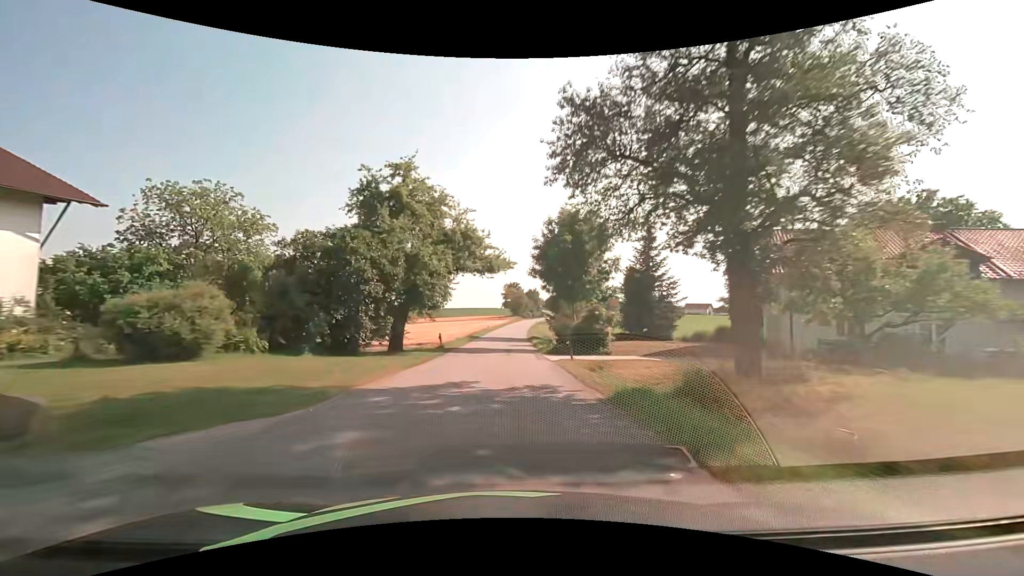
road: tertiary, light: Day
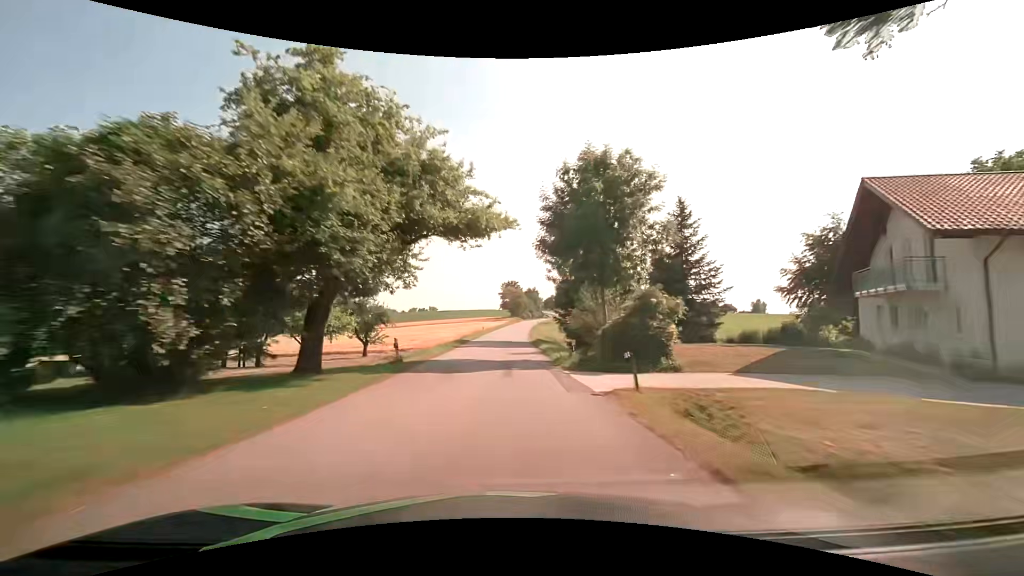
(0.0, +11.5) m; 0°
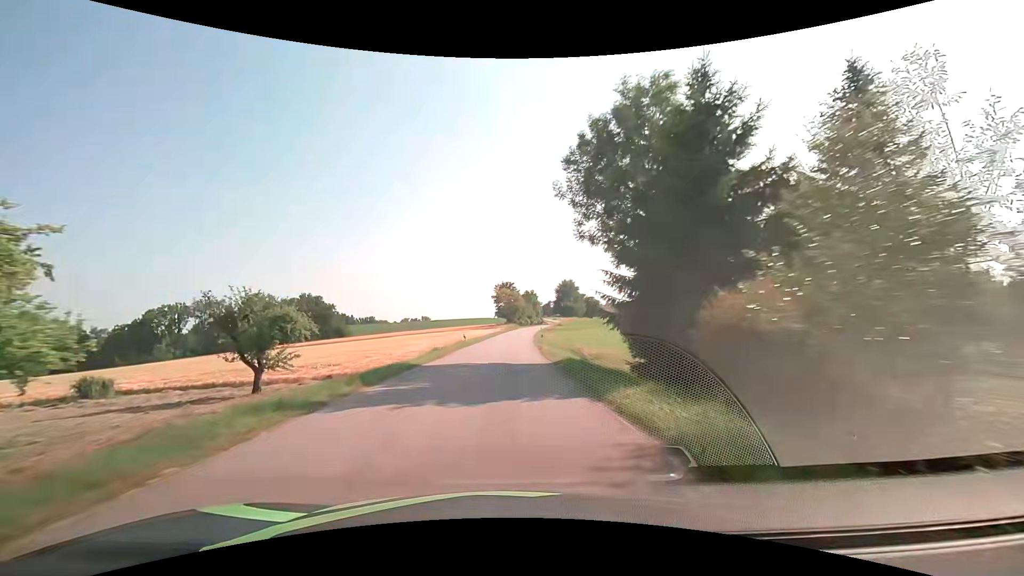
(+0.2, +23.8) m; 0°
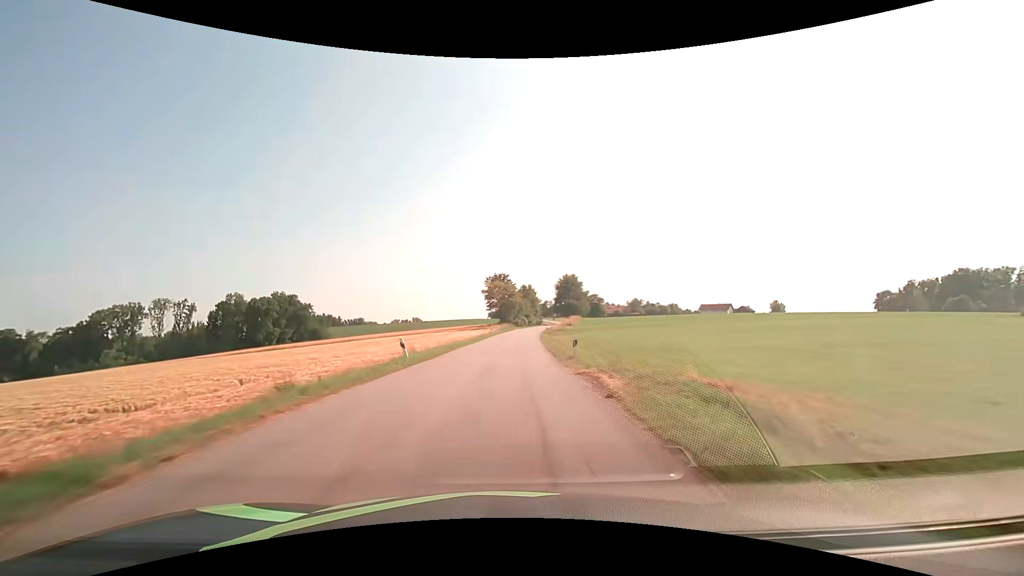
(+0.4, +24.9) m; +1°
(0, +10) (0, +20) (0, +30) (+1, +40) (+1, +50) (+2, +60) (+3, +70) (+4, +80) (+5, +90) (+6, +100) m
